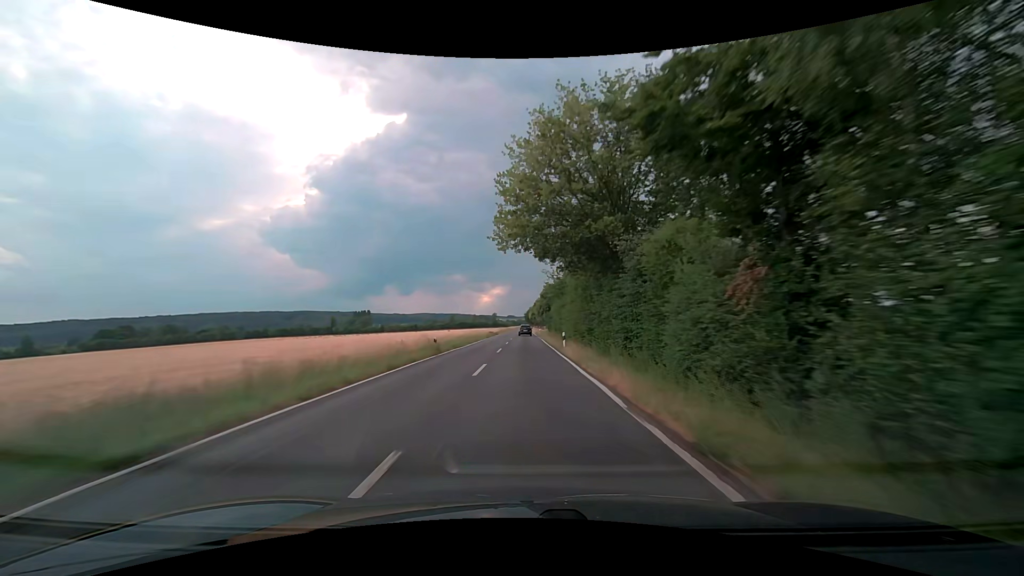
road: secondary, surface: asphalt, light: Day
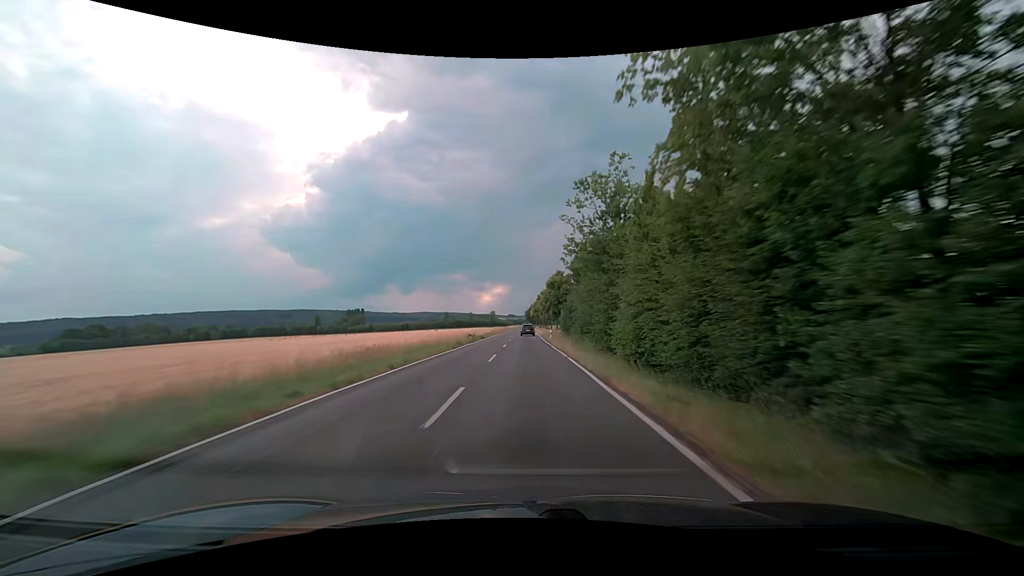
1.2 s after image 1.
(+0.1, +30.8) m; 0°
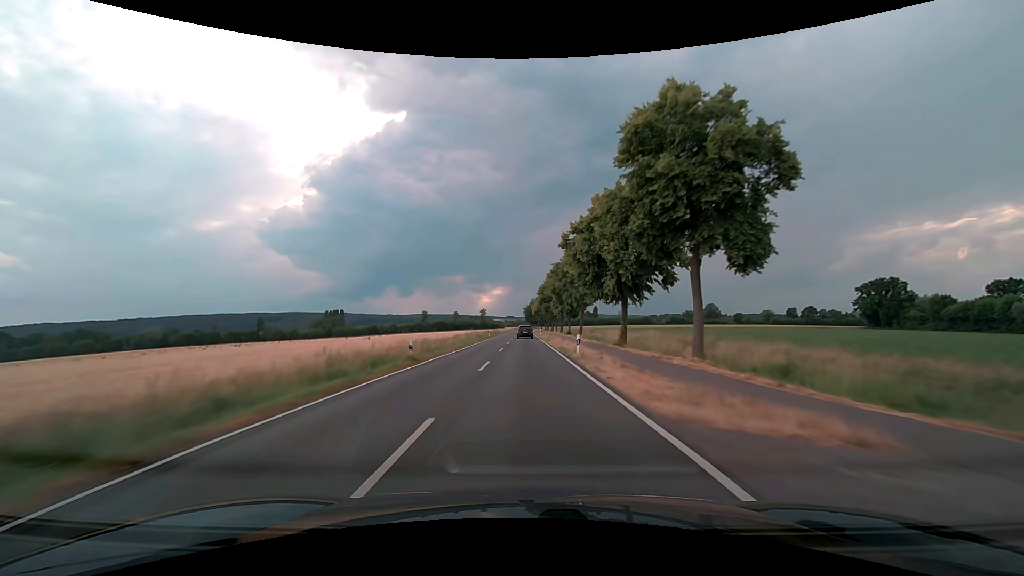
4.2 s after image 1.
(+0.2, +75.0) m; 0°
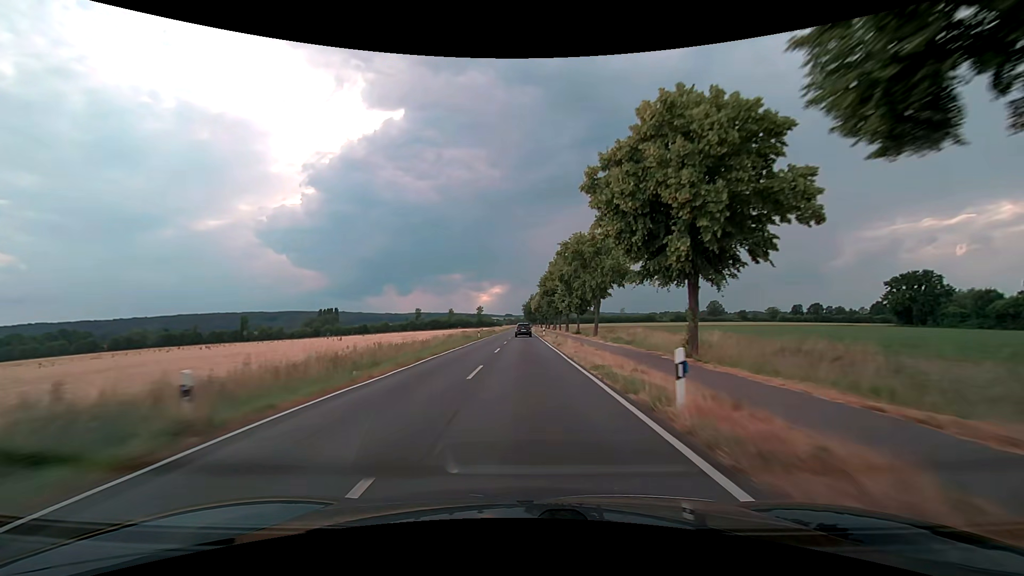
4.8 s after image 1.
(0.0, +14.7) m; 0°
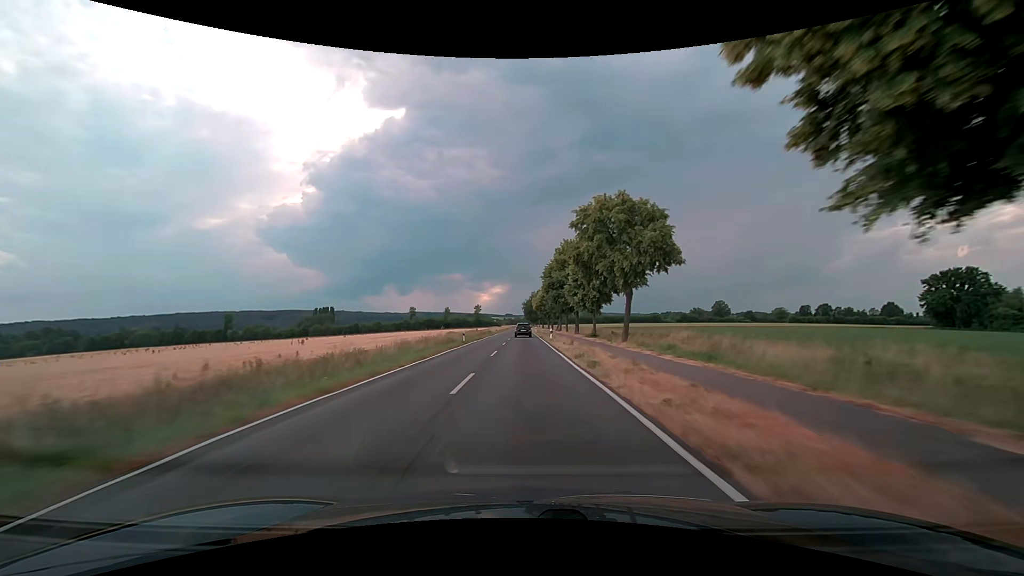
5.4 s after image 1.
(+0.1, +14.6) m; 0°
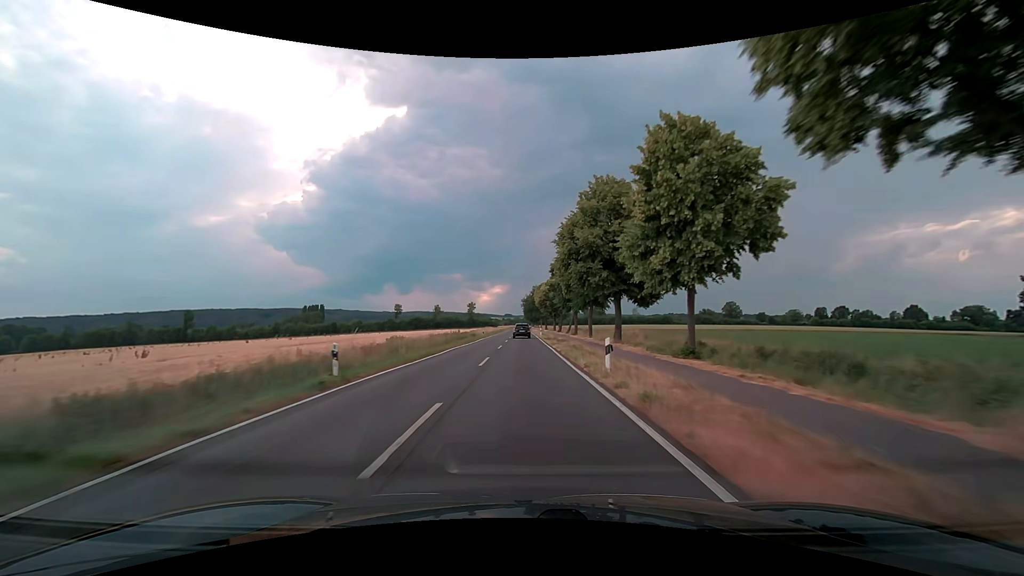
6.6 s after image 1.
(+0.2, +29.1) m; 0°
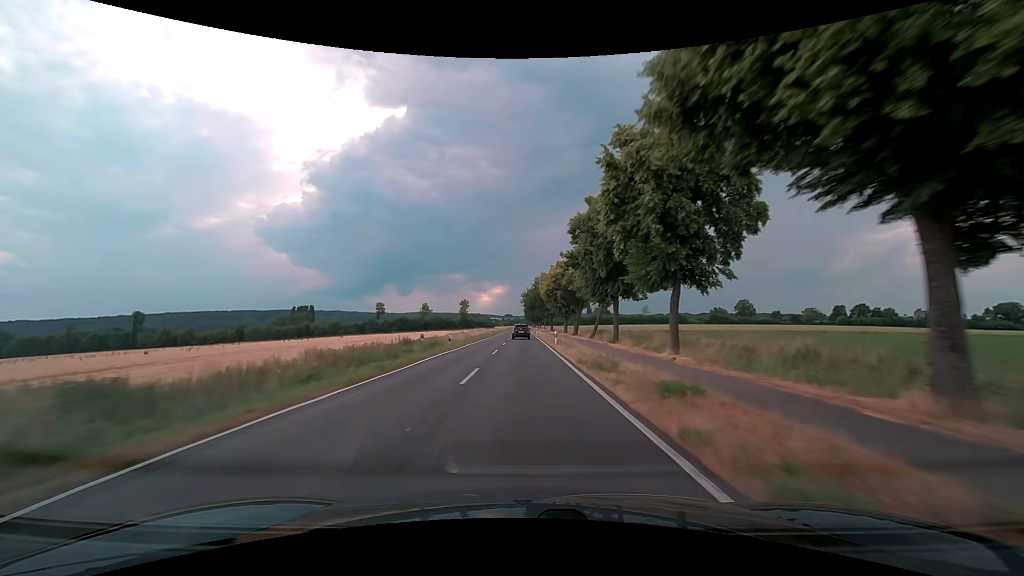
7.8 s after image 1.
(+0.1, +28.8) m; 0°
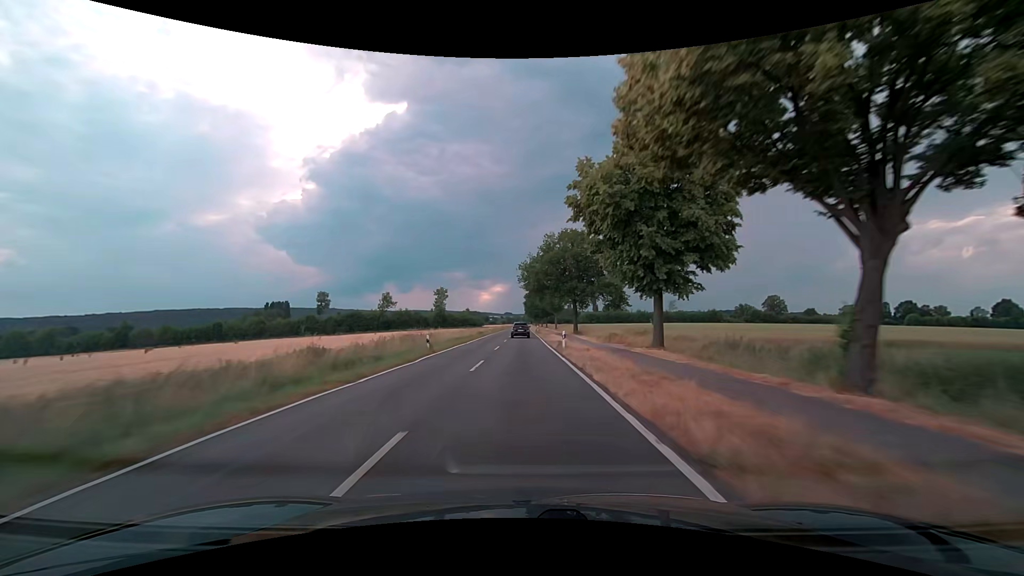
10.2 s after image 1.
(+0.2, +57.1) m; 0°
(0, +10) (0, +20) (0, +30) (0, +40) (0, +50) (0, +60) (0, +70) (0, +80) (0, +90) (0, +100) m
